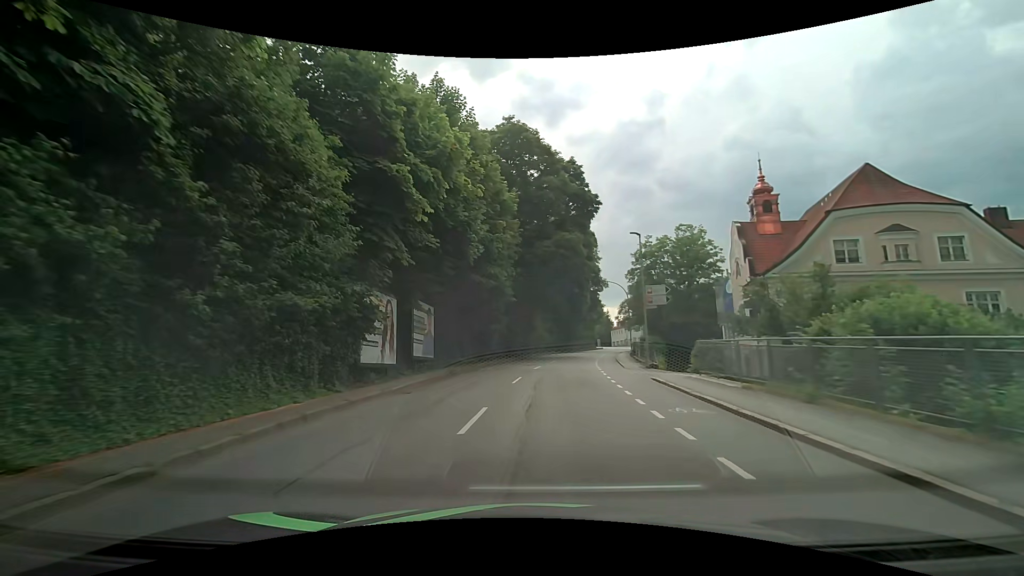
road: tertiary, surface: asphalt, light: Day
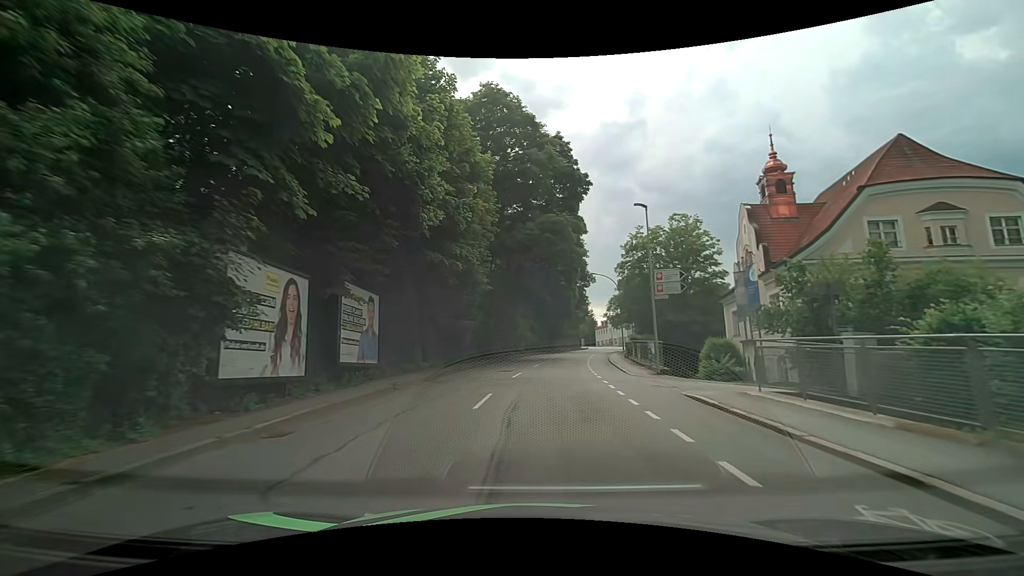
(+0.1, +6.4) m; +2°
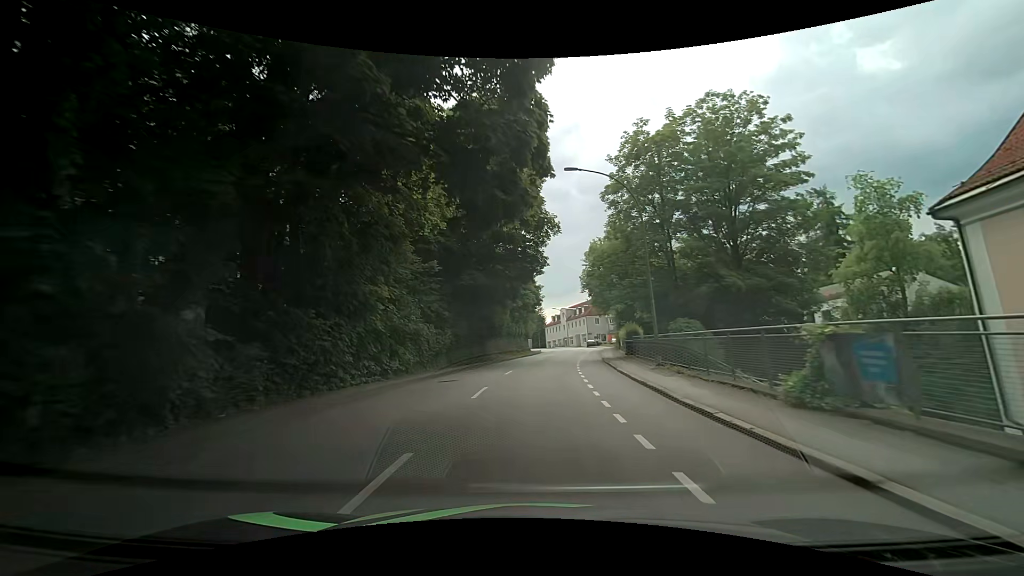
(+1.9, +33.6) m; +7°
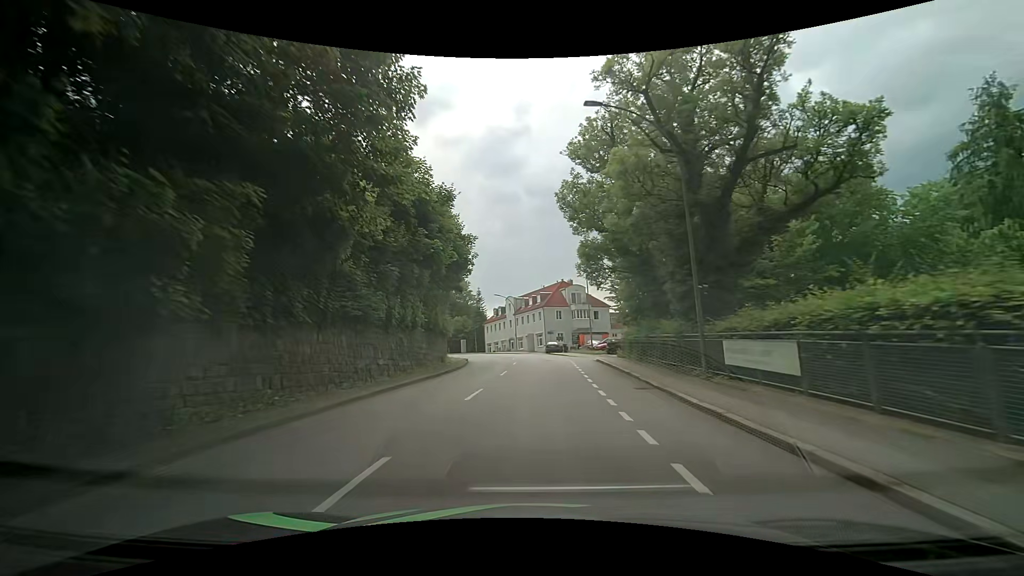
(+1.4, +36.1) m; +6°
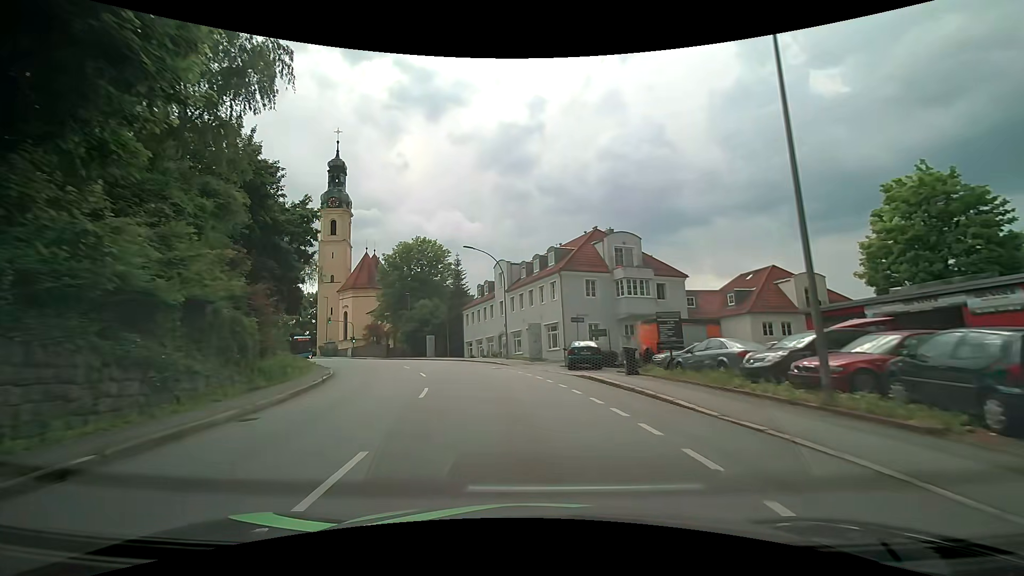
(+0.4, +37.1) m; -1°
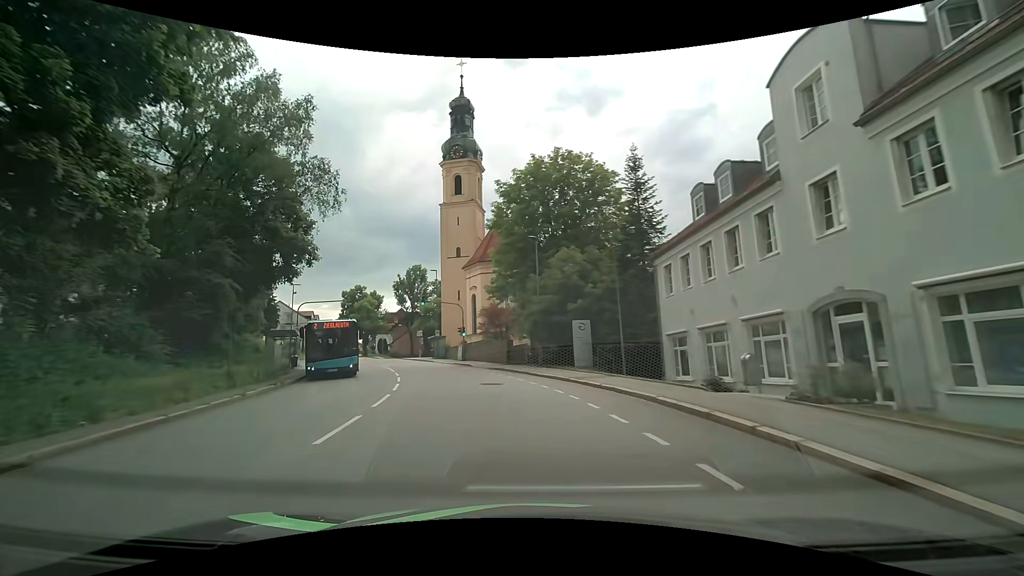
(-5.7, +33.9) m; -21°
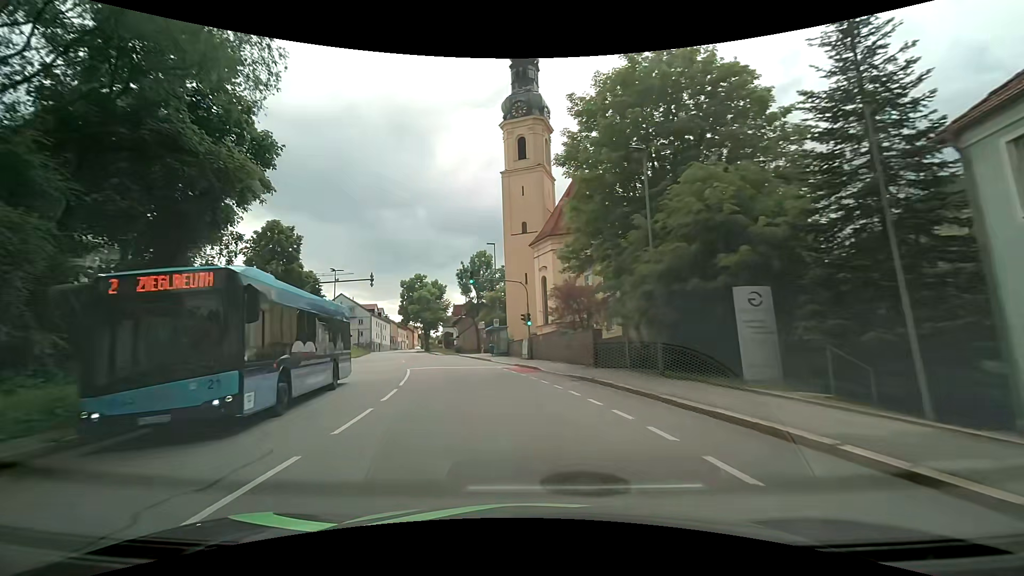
(-0.8, +13.3) m; -7°
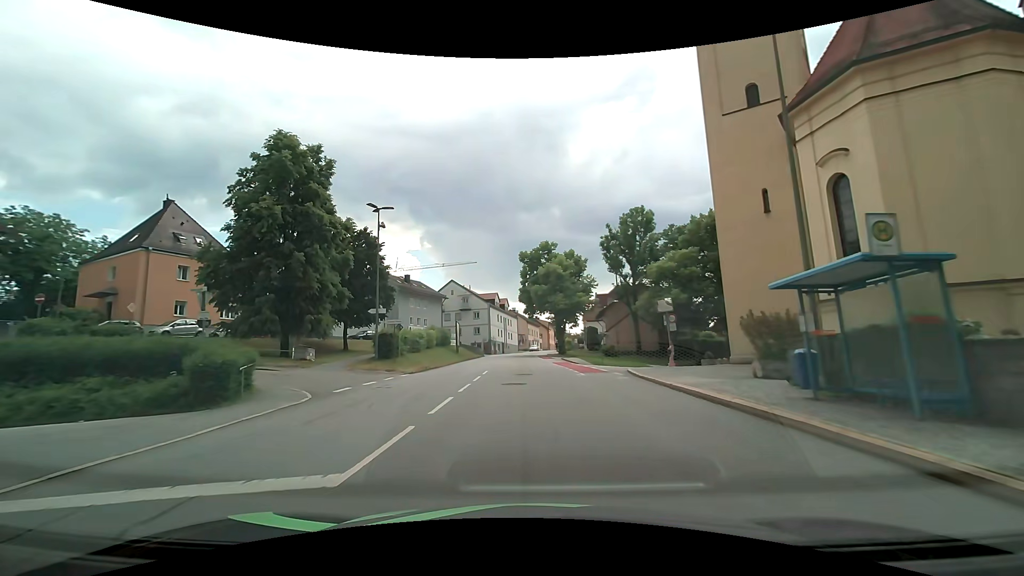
(-6.0, +32.4) m; -17°
(0, +10) (0, +20) (-1, +30) (-1, +40) (-1, +50) (-1, +60) (-1, +70) (0, +80) (+1, +90) (+2, +100) m
